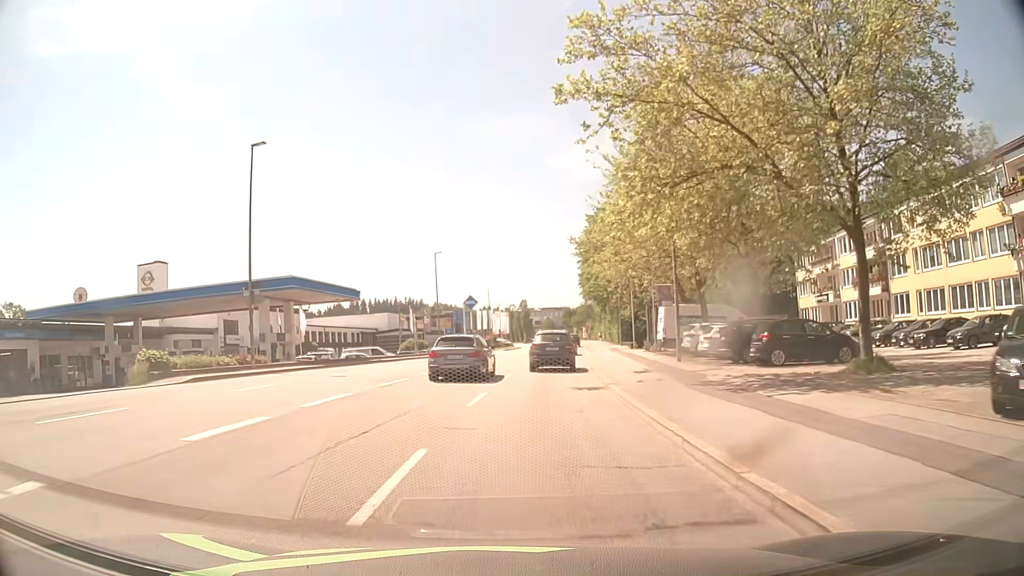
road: tertiary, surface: asphalt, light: Day
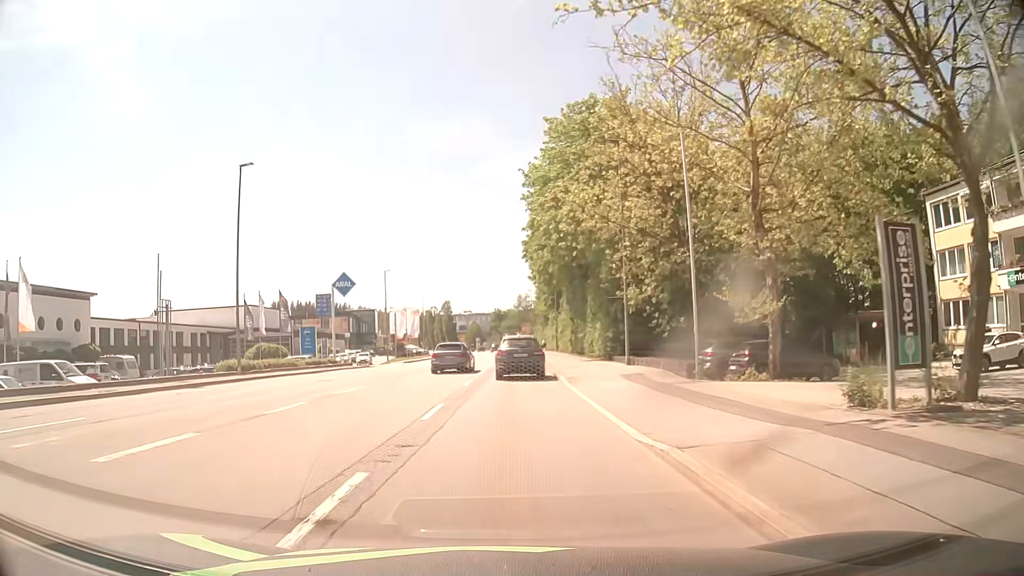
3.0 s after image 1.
(+2.3, +36.2) m; +6°
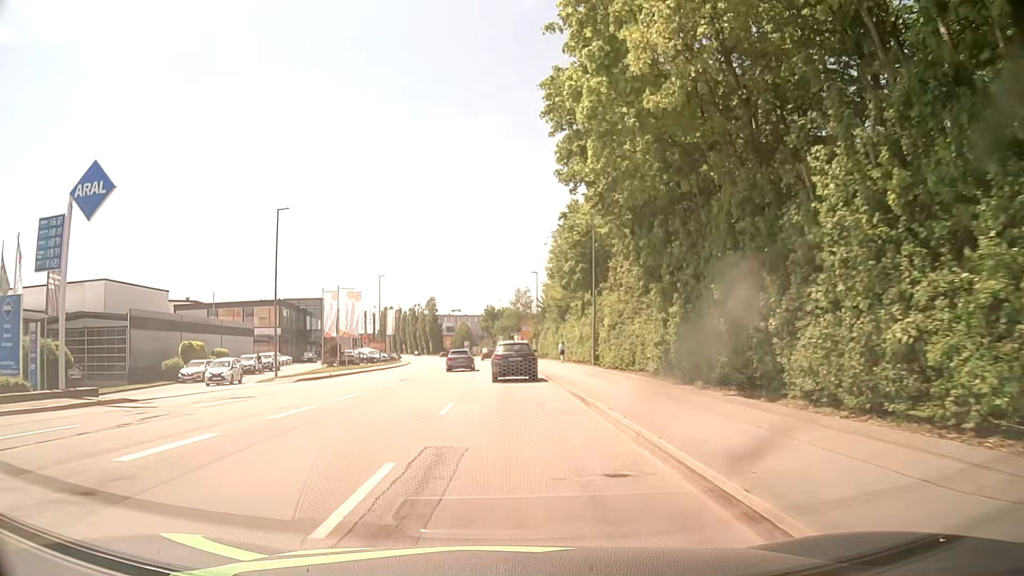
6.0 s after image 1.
(+0.2, +35.9) m; +1°
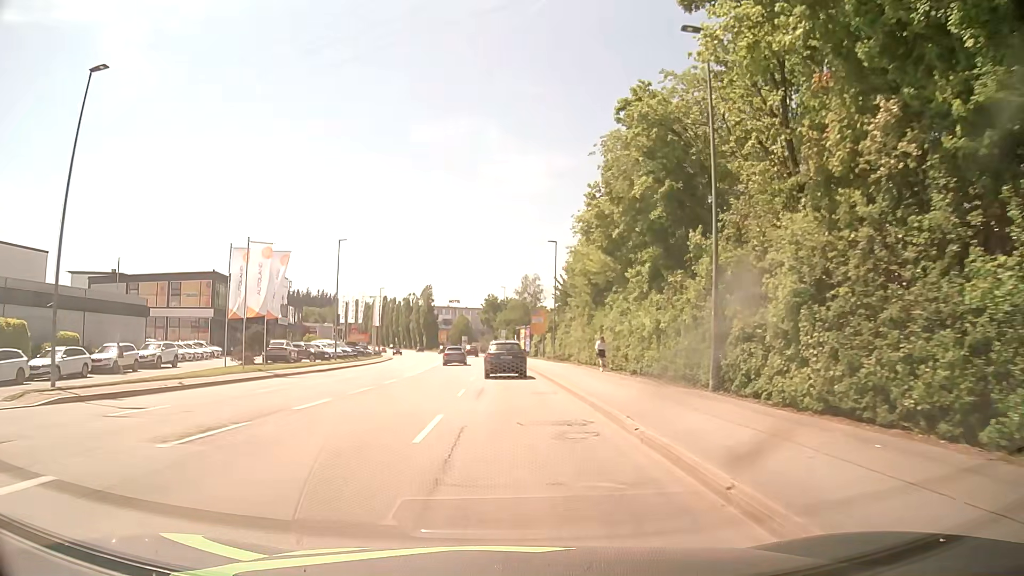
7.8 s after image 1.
(-0.2, +22.3) m; 0°
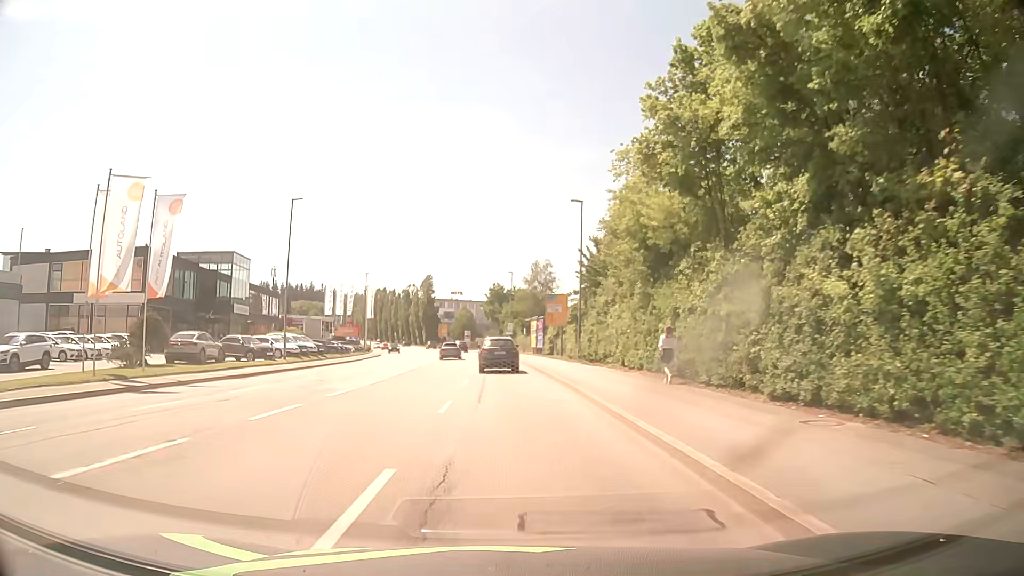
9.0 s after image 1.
(-0.1, +15.0) m; -1°
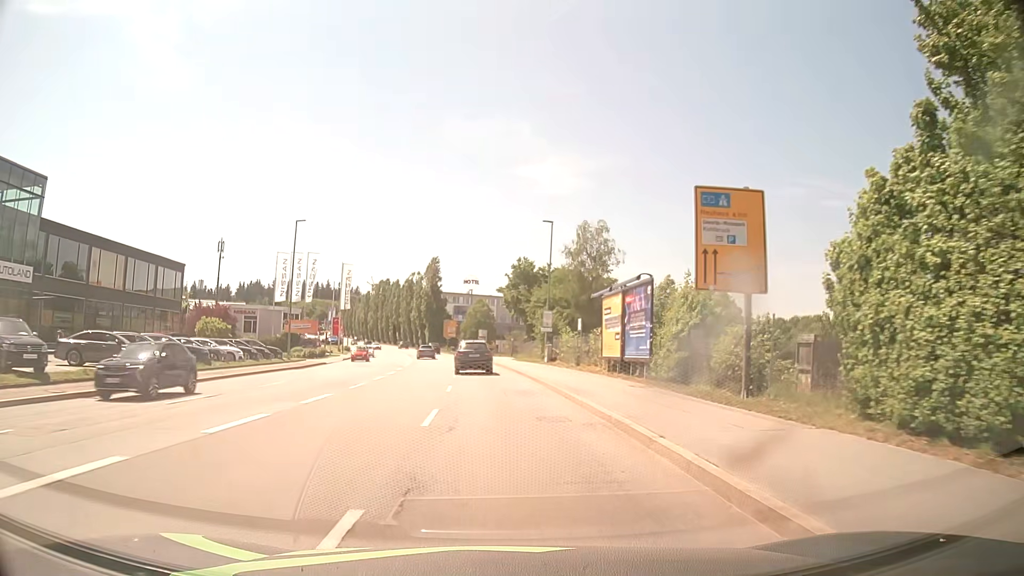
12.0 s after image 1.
(-0.8, +38.0) m; -2°
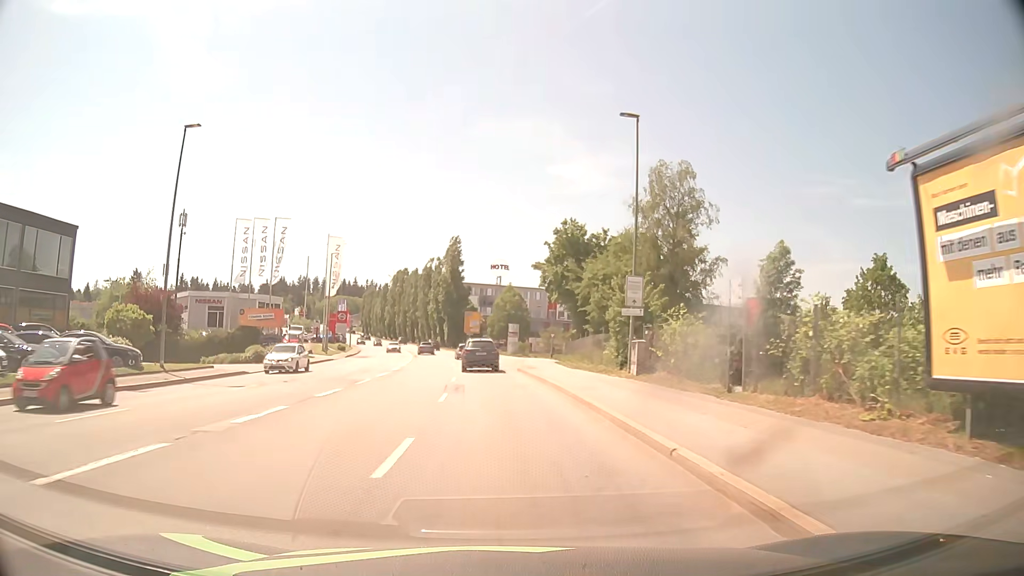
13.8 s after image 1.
(-0.6, +22.8) m; -3°
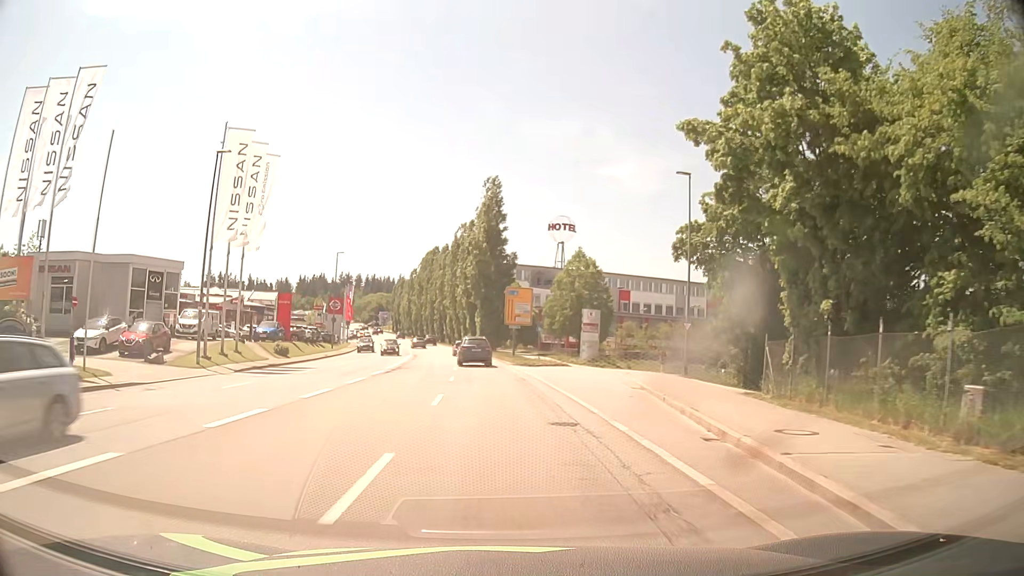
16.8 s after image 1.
(-1.3, +38.1) m; -4°
(0, +10) (0, +20) (-1, +30) (-2, +40) (-2, +50) (-3, +60) (-5, +70) (-6, +80) (-8, +90) (-10, +99) m
